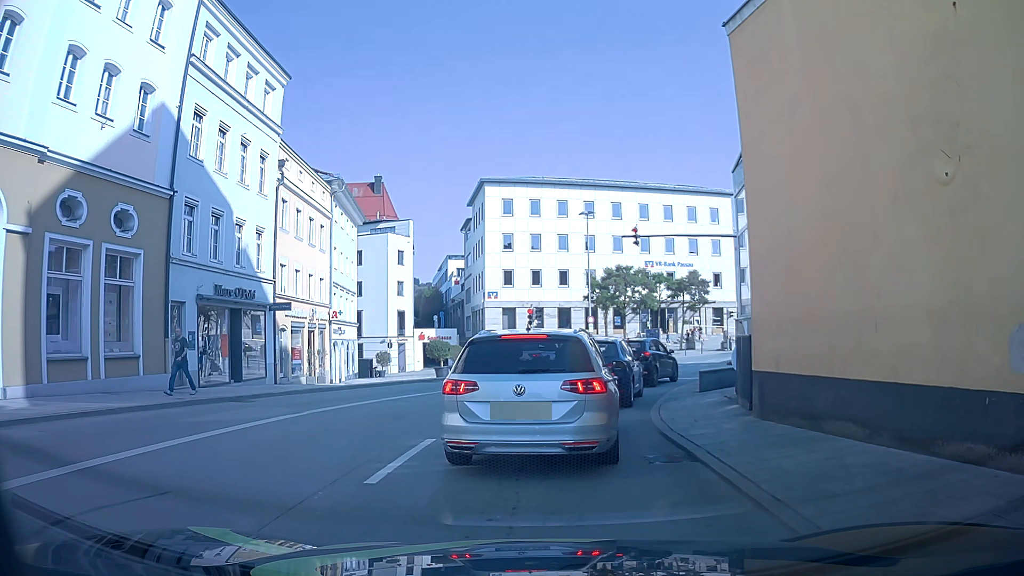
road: primary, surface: asphalt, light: Day
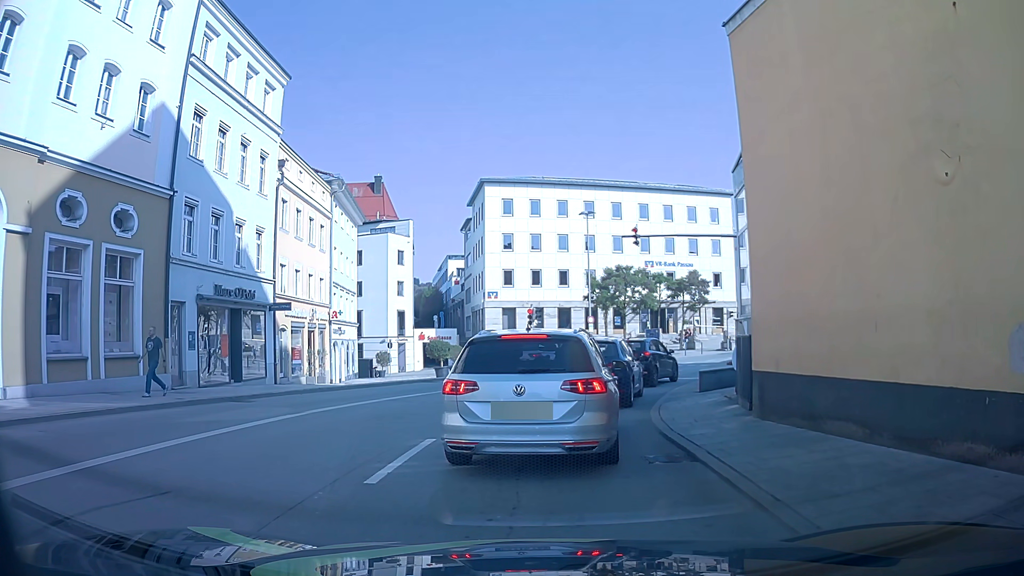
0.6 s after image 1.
(0.0, 0.0) m; 0°
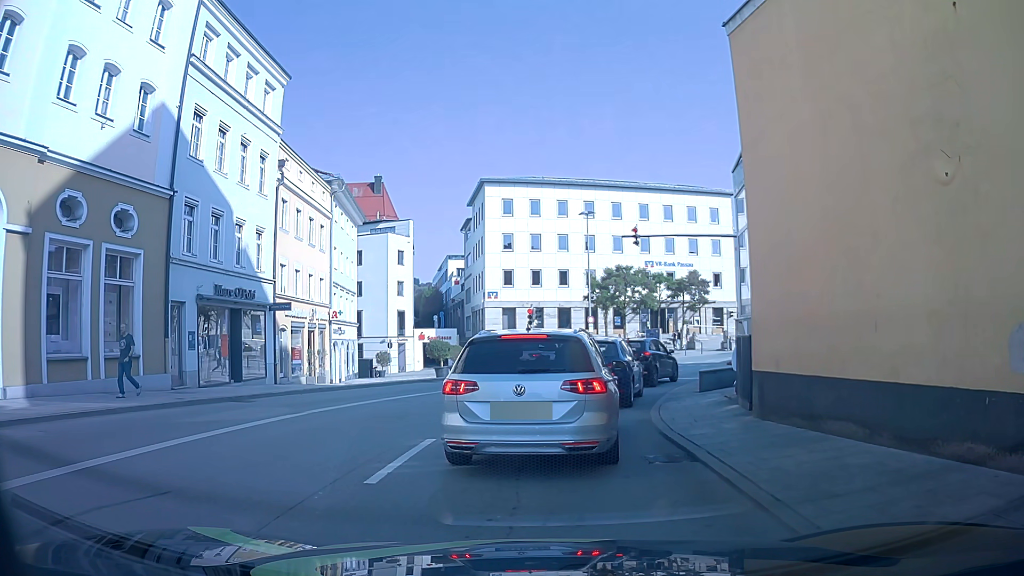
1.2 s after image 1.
(0.0, 0.0) m; 0°
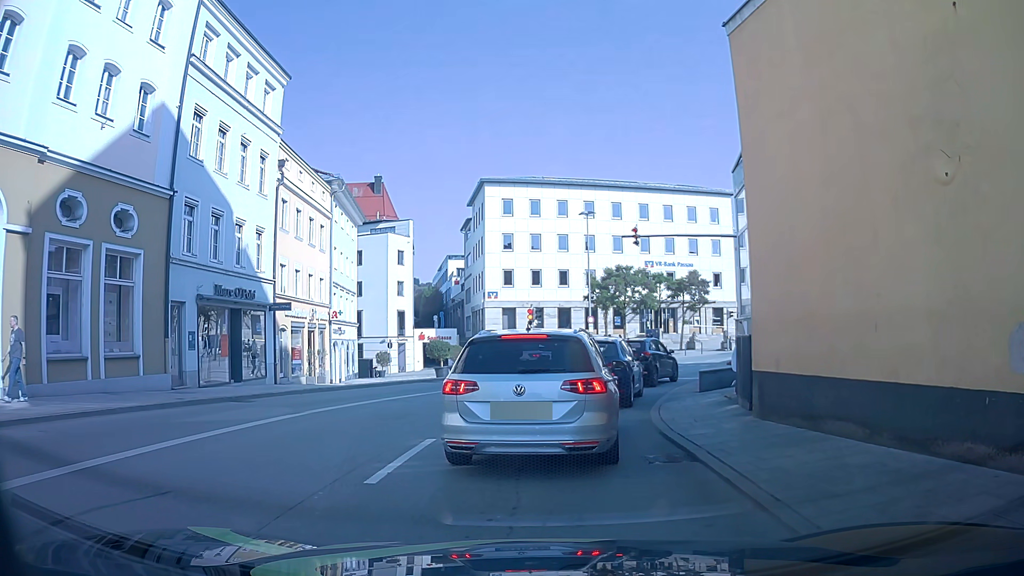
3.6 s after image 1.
(0.0, 0.0) m; 0°
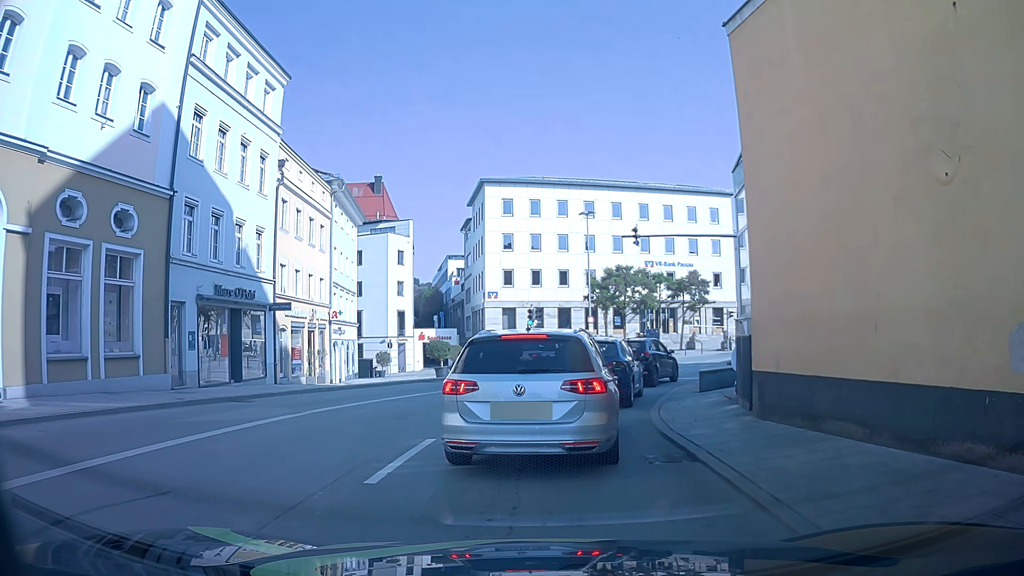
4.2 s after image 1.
(0.0, 0.0) m; 0°
